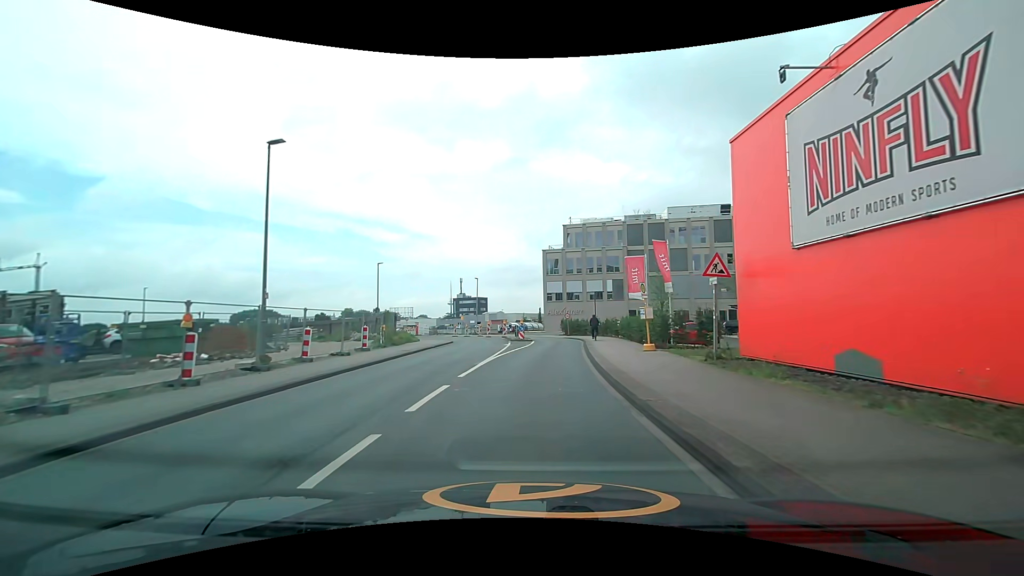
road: unclassified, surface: asphalt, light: Day
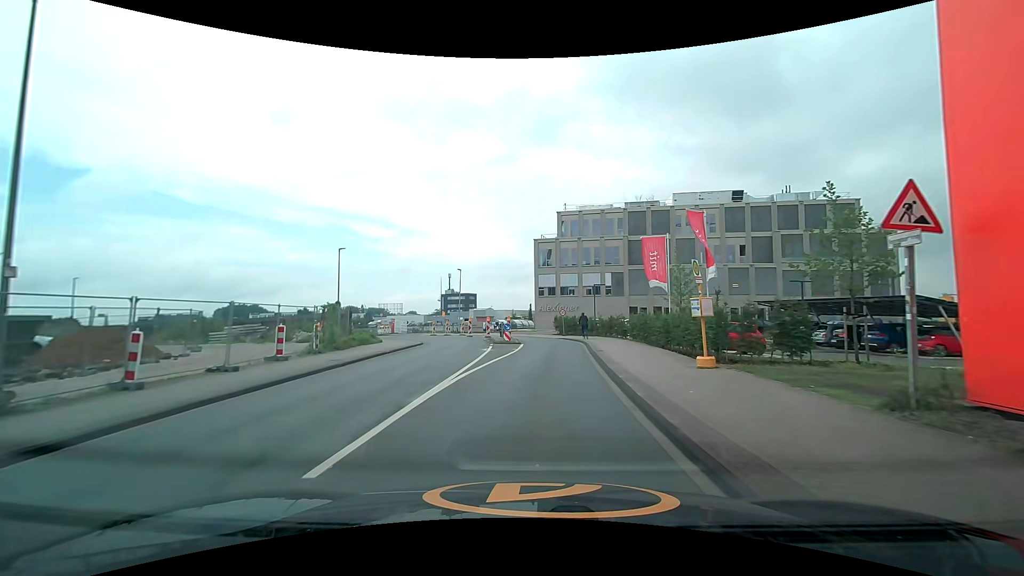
(0.0, +7.7) m; +1°
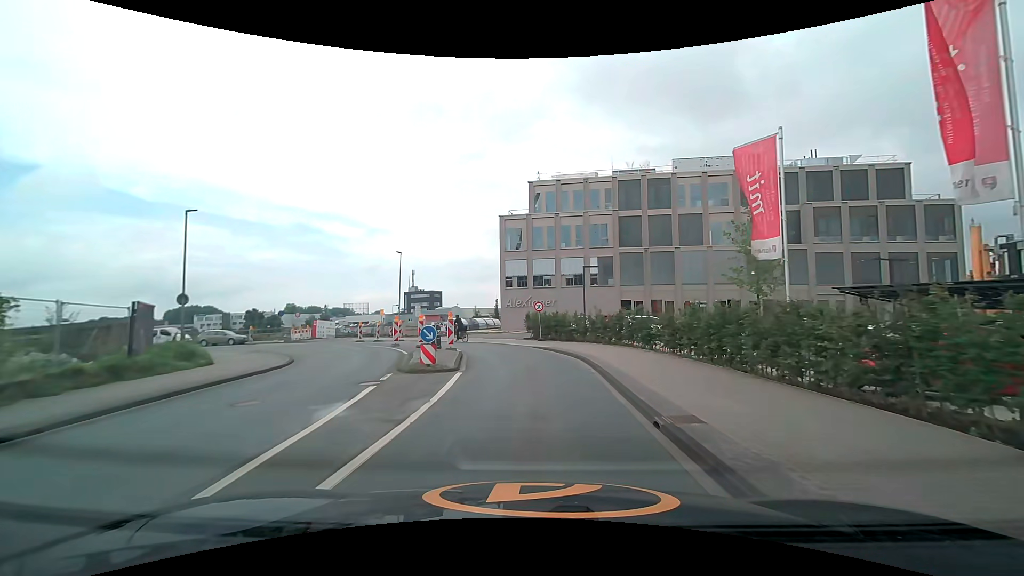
(+0.4, +14.9) m; +4°
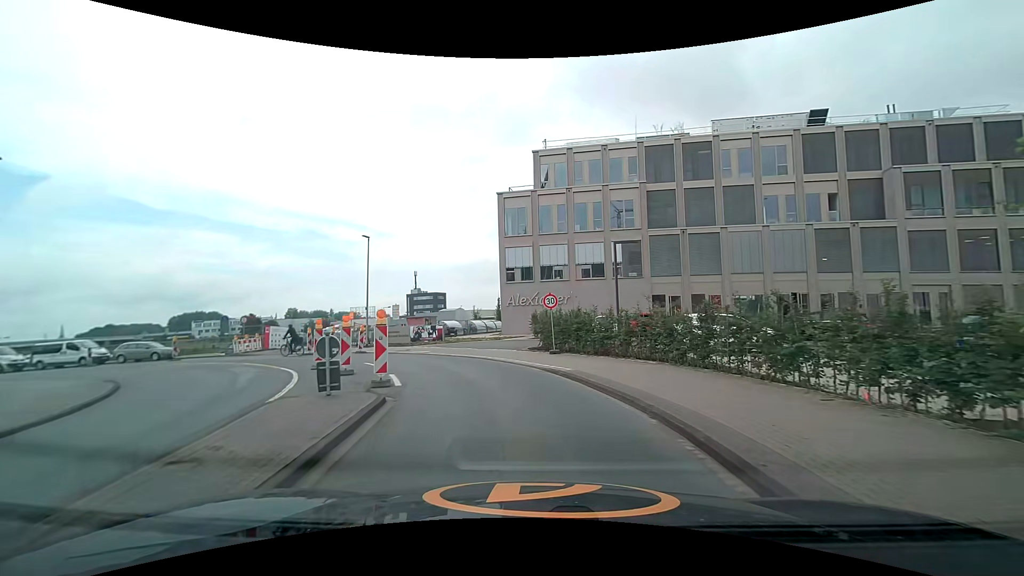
(0.0, +10.6) m; -1°
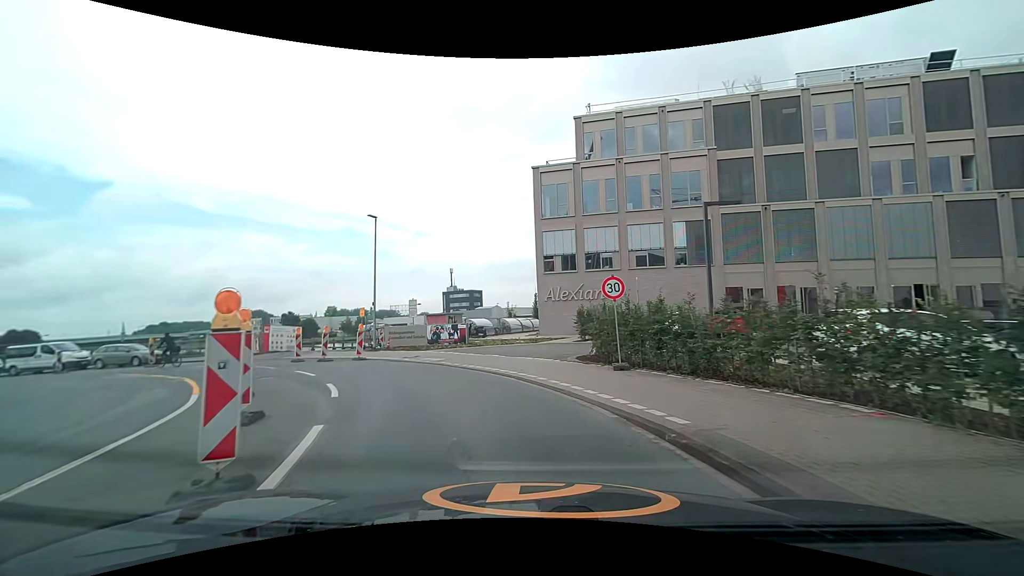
(-0.3, +6.9) m; -4°
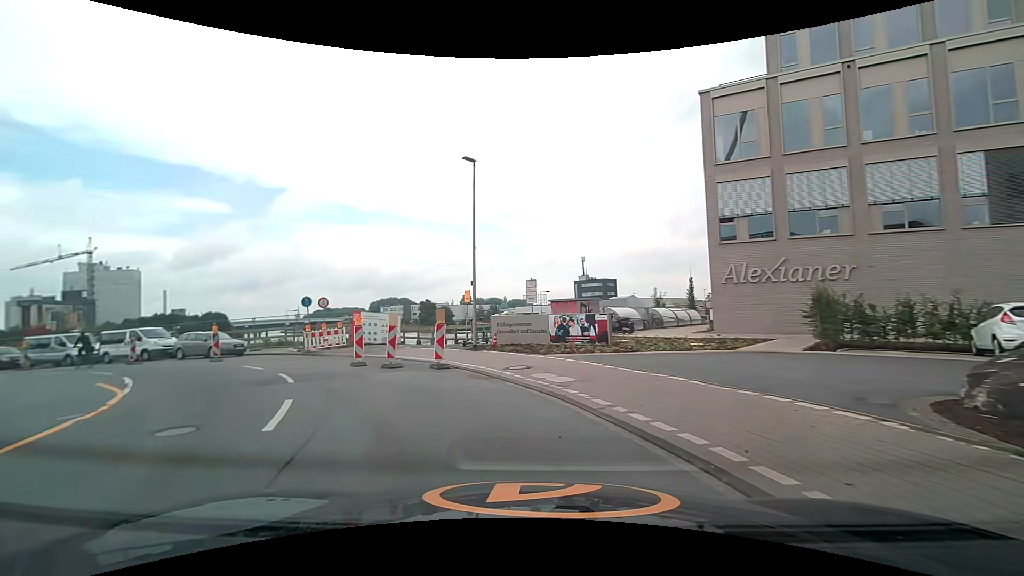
(-1.1, +9.6) m; -15°
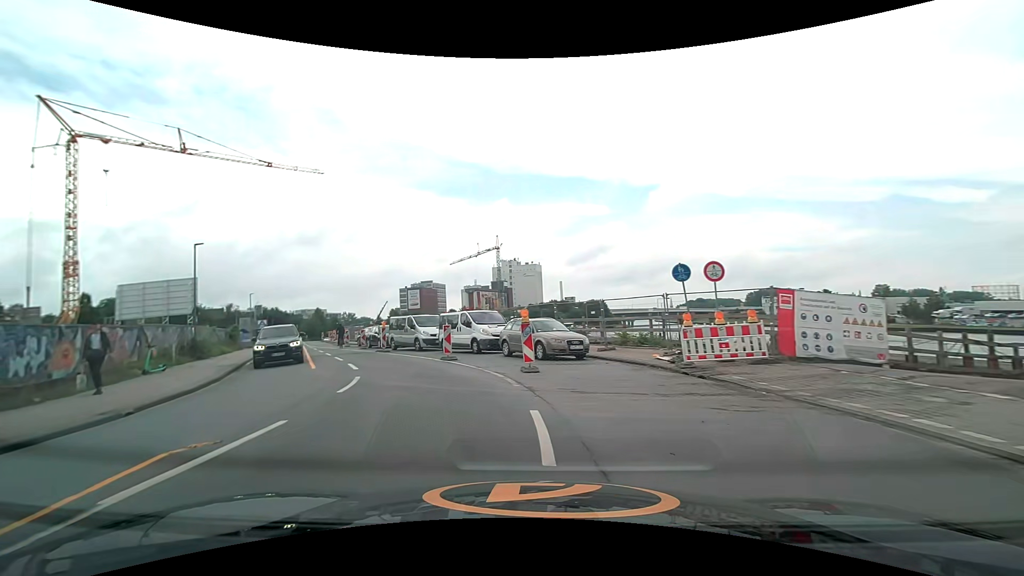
(-4.9, +13.4) m; -41°
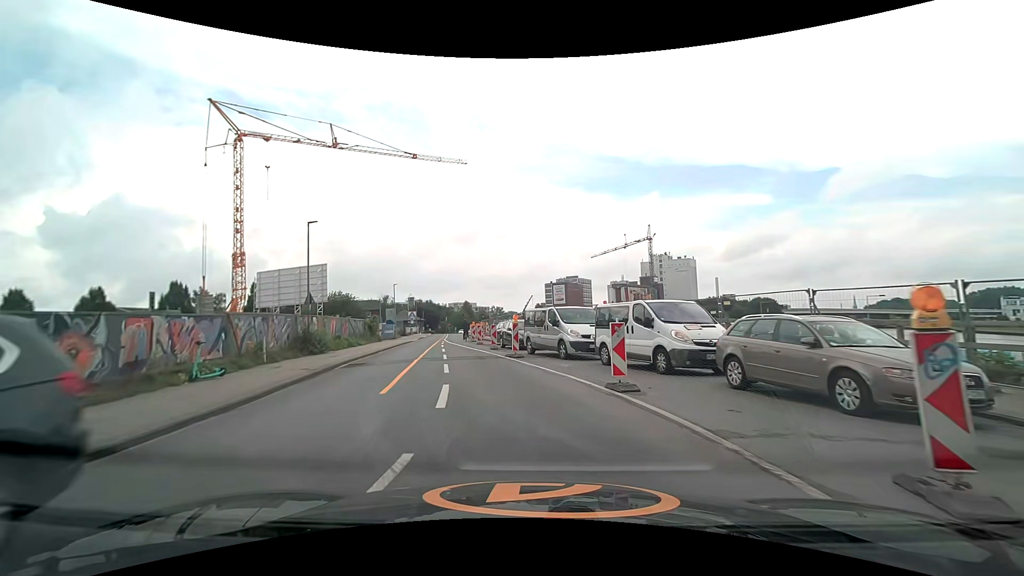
(-1.5, +8.8) m; -17°
(-1, +10) (-2, +20) (-4, +30) (-6, +39) (-8, +49) (-9, +59) (-10, +69) (-12, +79) (-13, +89) (-15, +99) m
